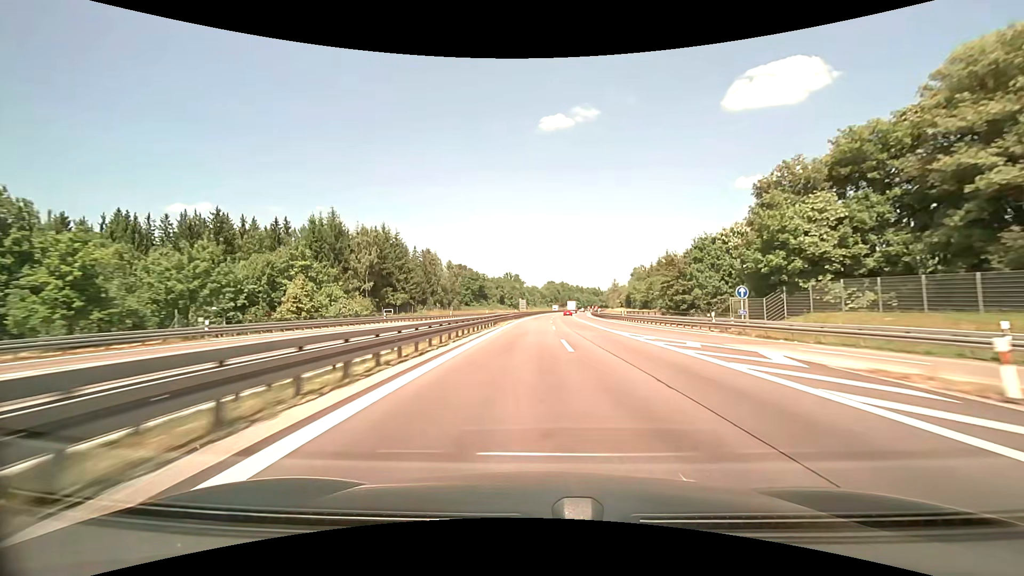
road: motorway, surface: asphalt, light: Day
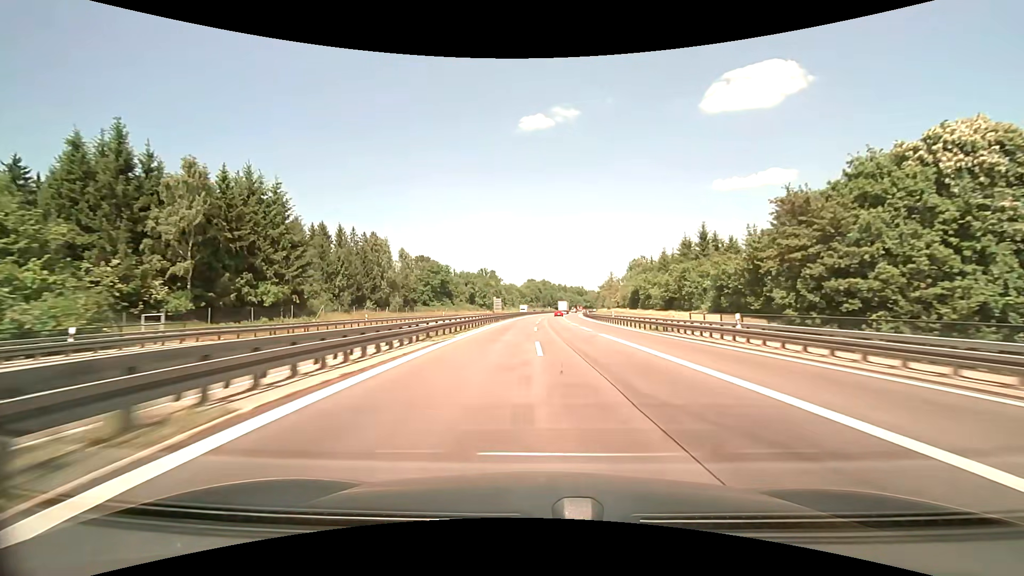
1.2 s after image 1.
(+0.8, +37.6) m; +3°
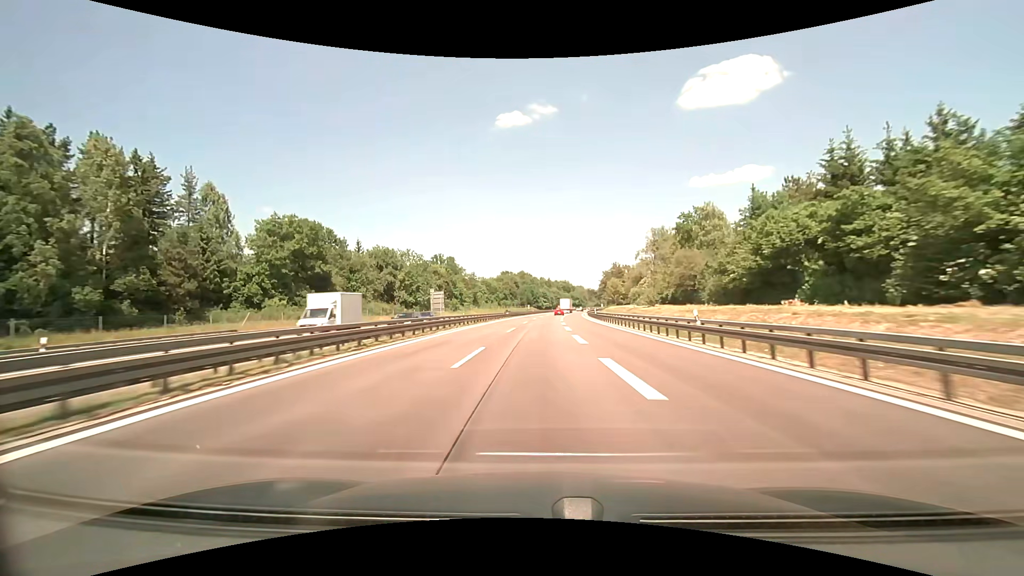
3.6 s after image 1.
(+2.3, +75.1) m; +2°
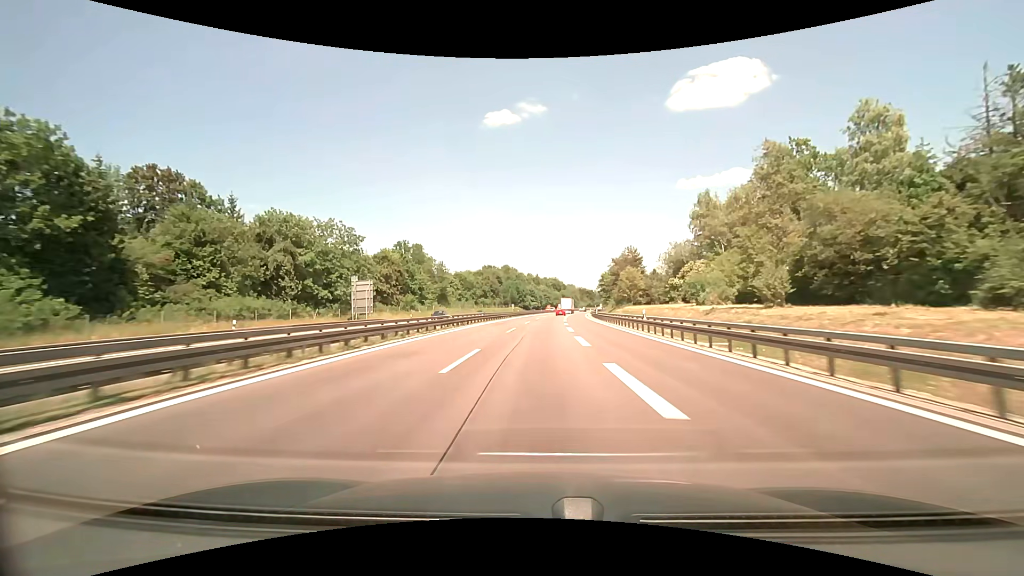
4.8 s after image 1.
(+0.2, +37.2) m; +1°
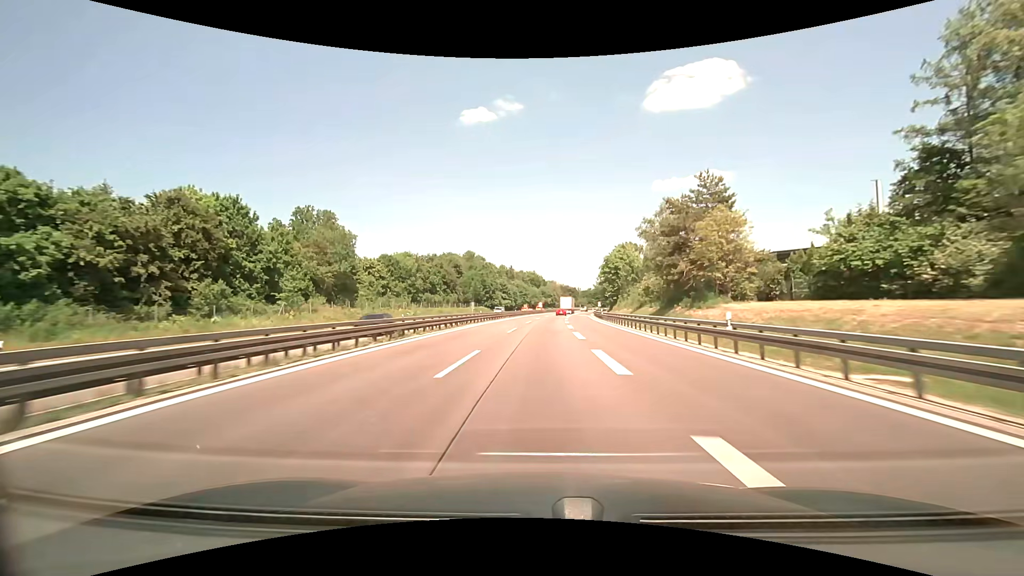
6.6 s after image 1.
(+1.3, +54.8) m; +3°
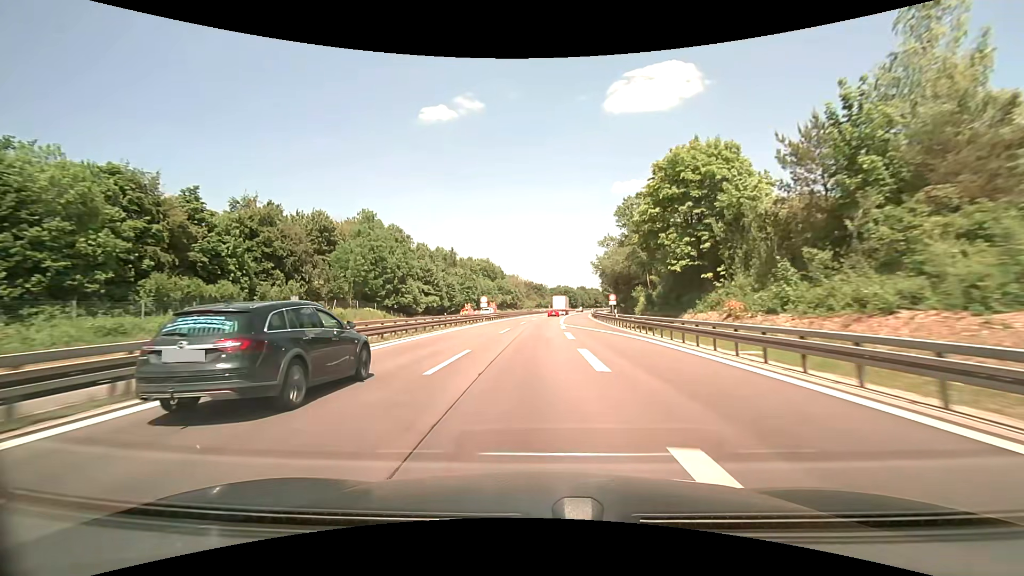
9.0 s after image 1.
(+2.5, +71.3) m; +4°
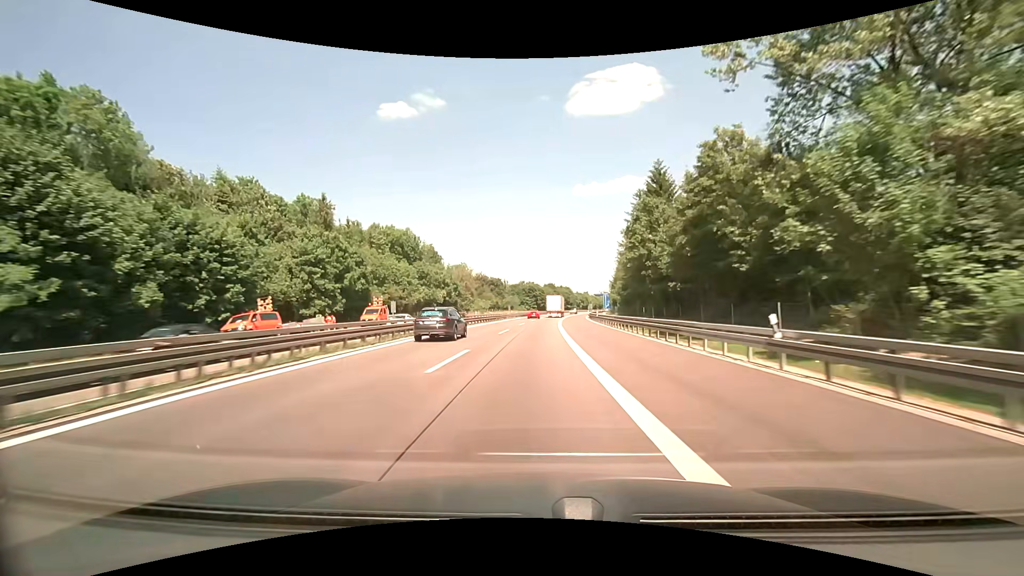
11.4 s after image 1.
(+2.2, +71.7) m; +4°
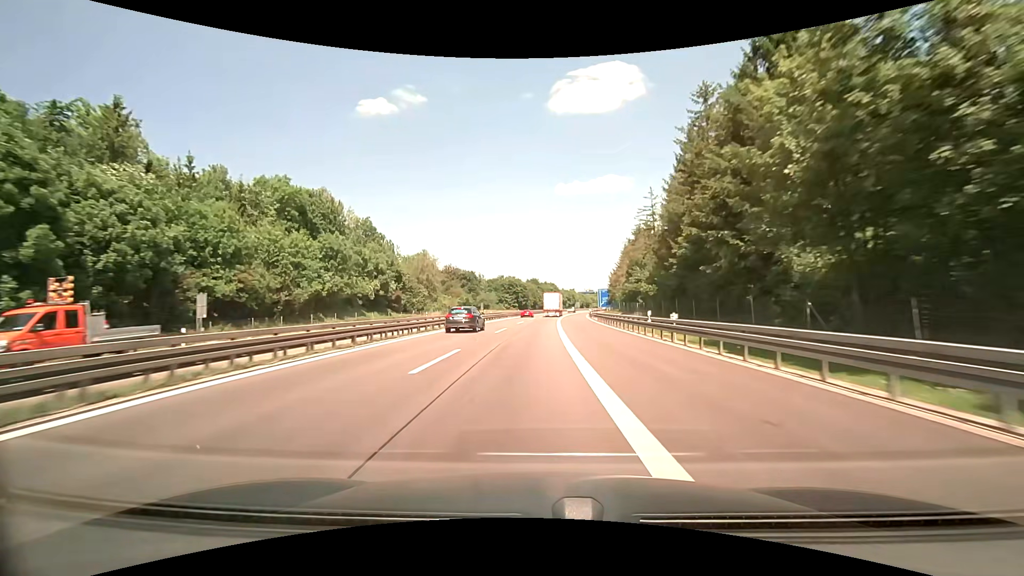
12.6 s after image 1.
(+0.6, +36.4) m; +1°
(0, +10) (0, +20) (+1, +30) (+1, +40) (+1, +50) (+2, +60) (+2, +70) (+3, +80) (+4, +90) (+5, +100) m
